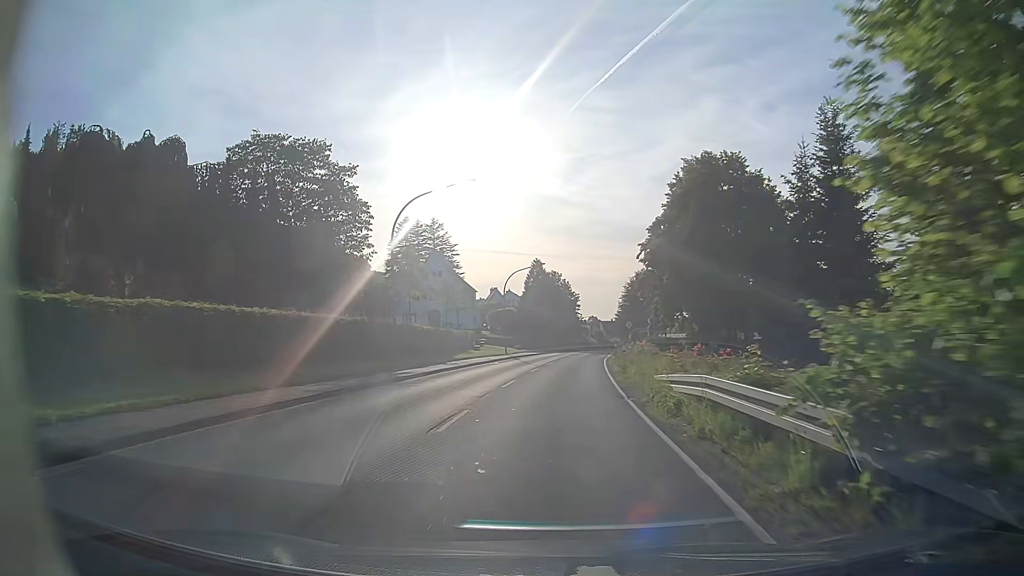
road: secondary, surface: asphalt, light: Day
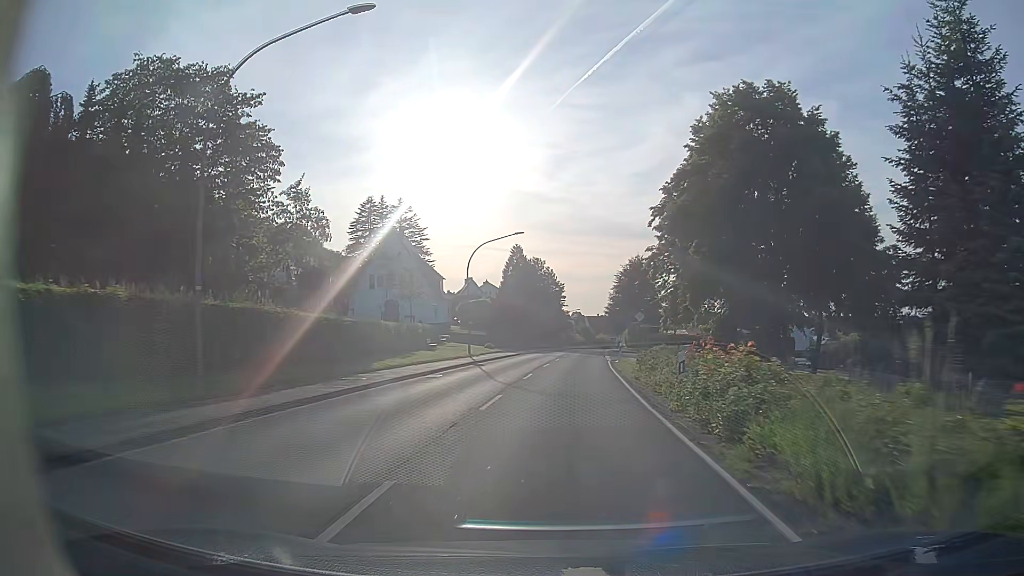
(+0.1, +15.3) m; +2°
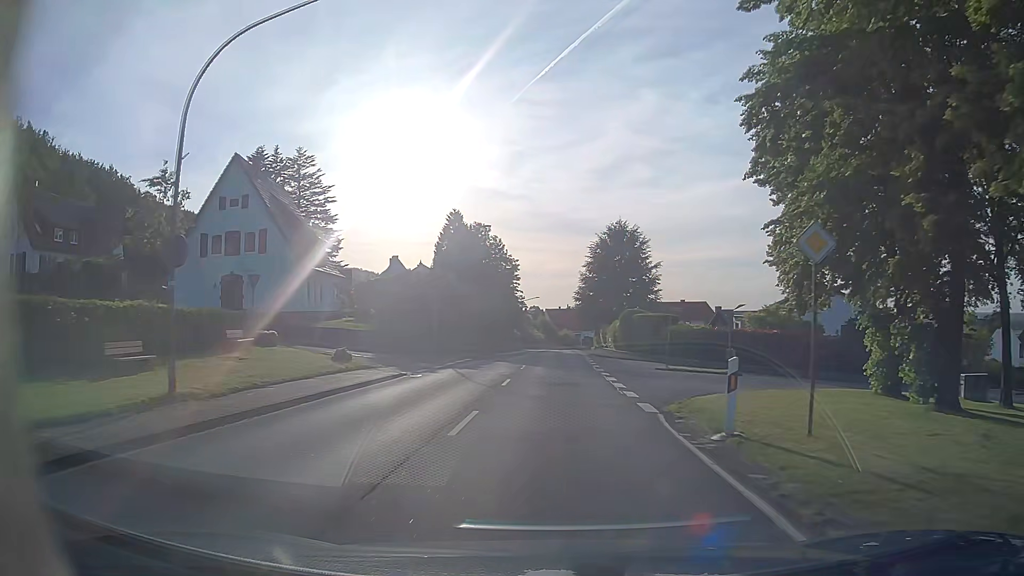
(+1.0, +30.5) m; +3°
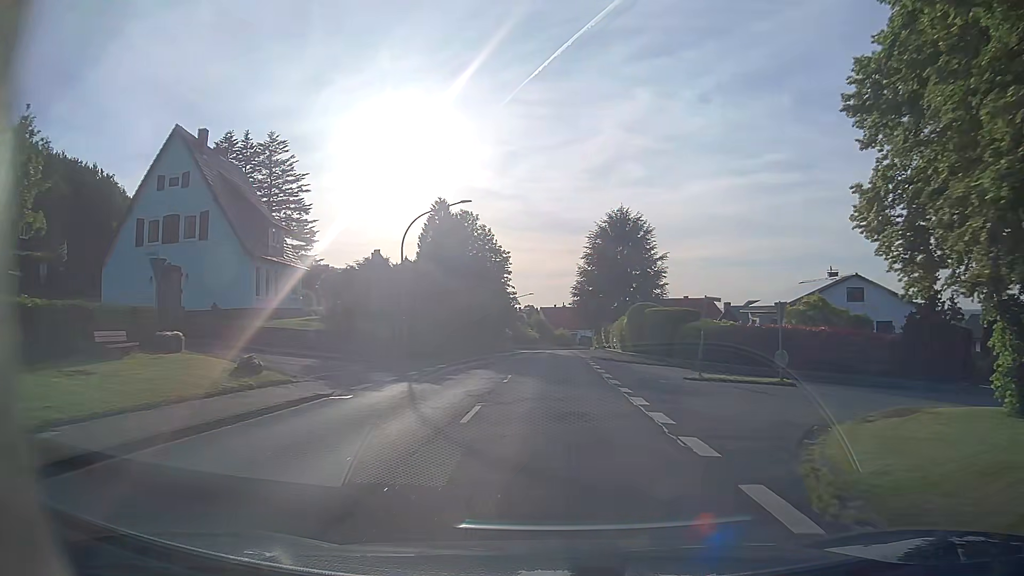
(+0.1, +7.7) m; +1°
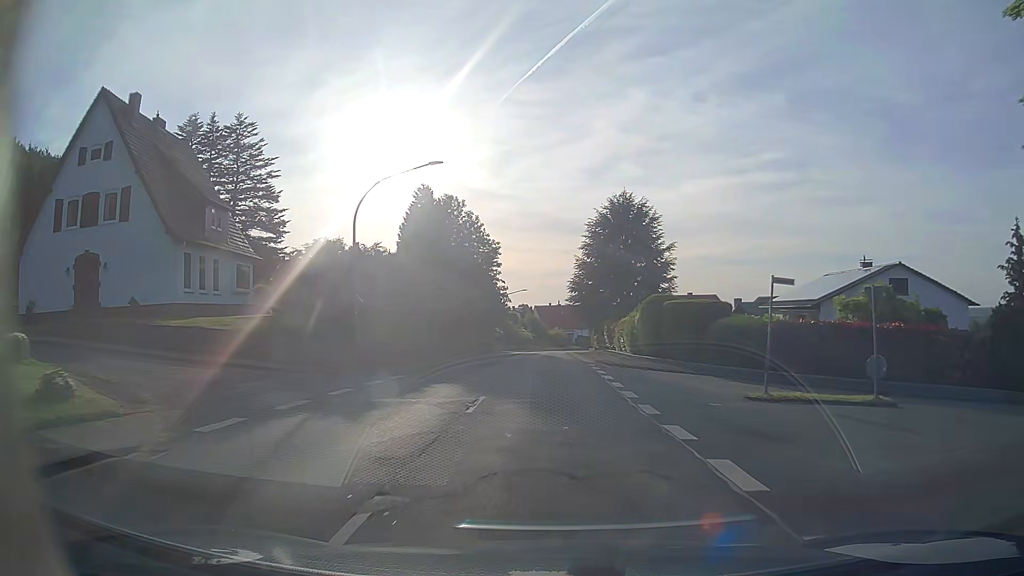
(0.0, +7.7) m; 0°
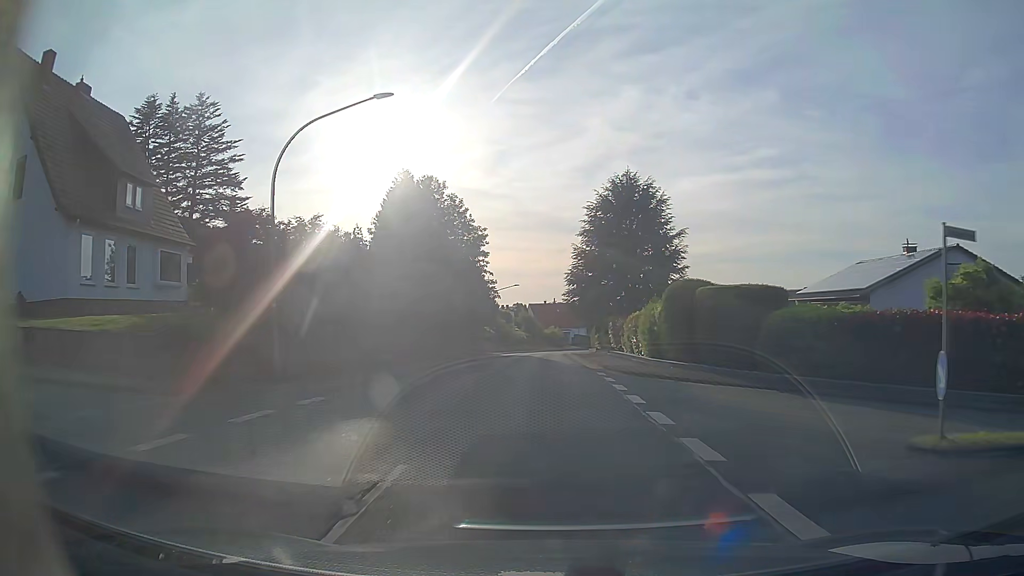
(0.0, +7.7) m; 0°
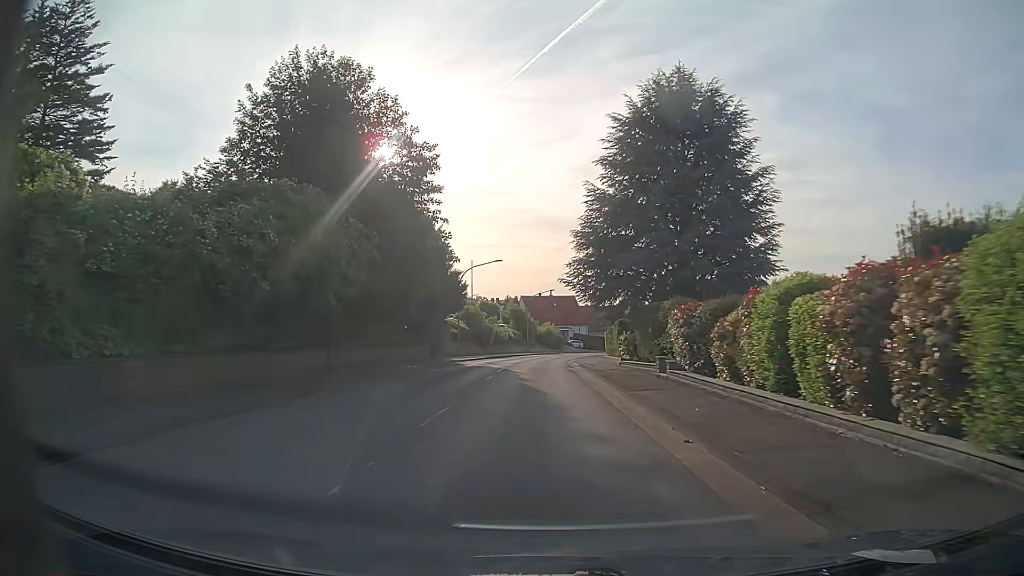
(+0.1, +23.4) m; 0°
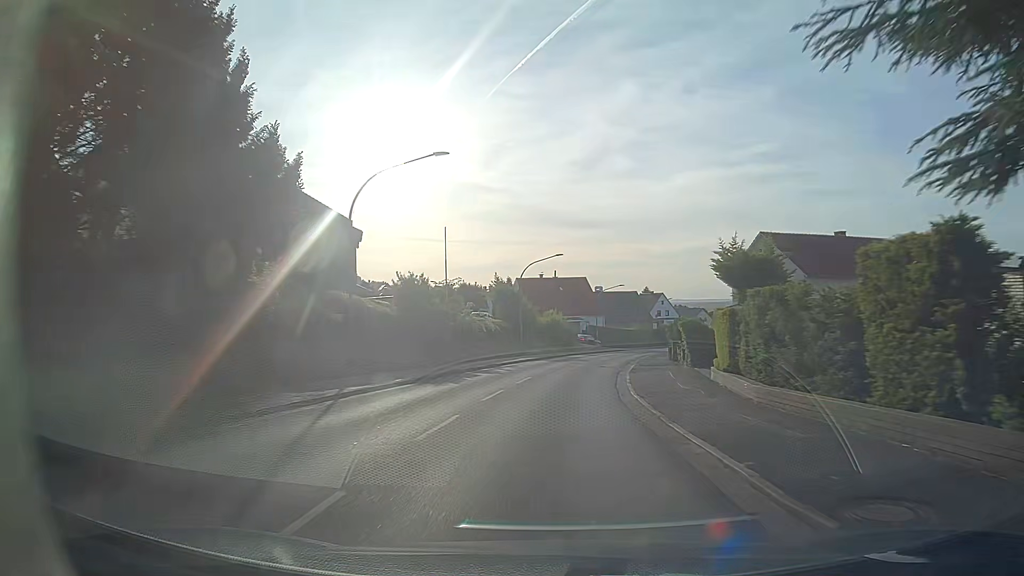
(-0.2, +31.1) m; -1°
(0, +10) (+1, +20) (+2, +30) (+3, +40) (+5, +50) (+7, +59) (+10, +69) (+13, +79) (+16, +88) (+20, +97) m
